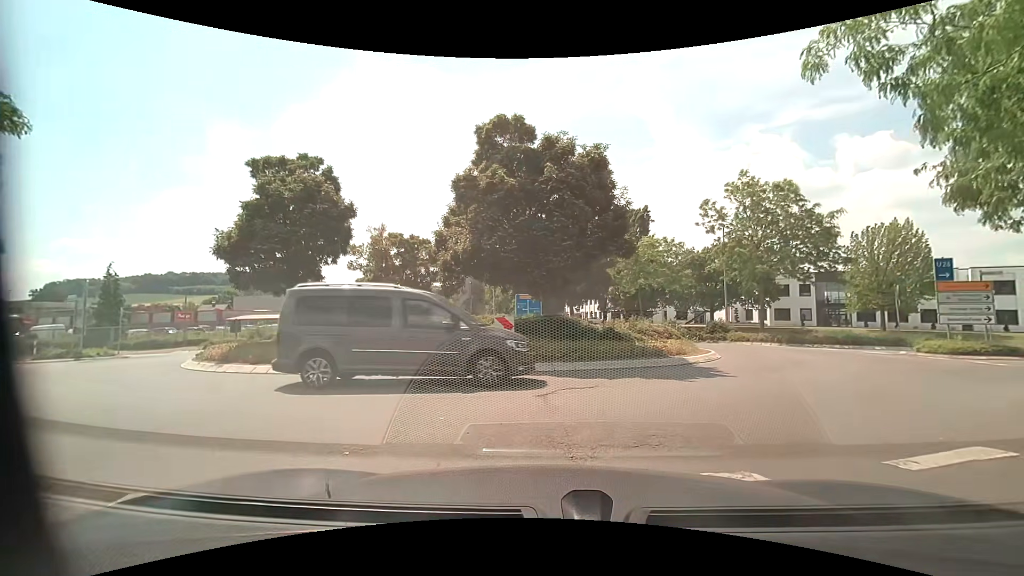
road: residential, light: Day
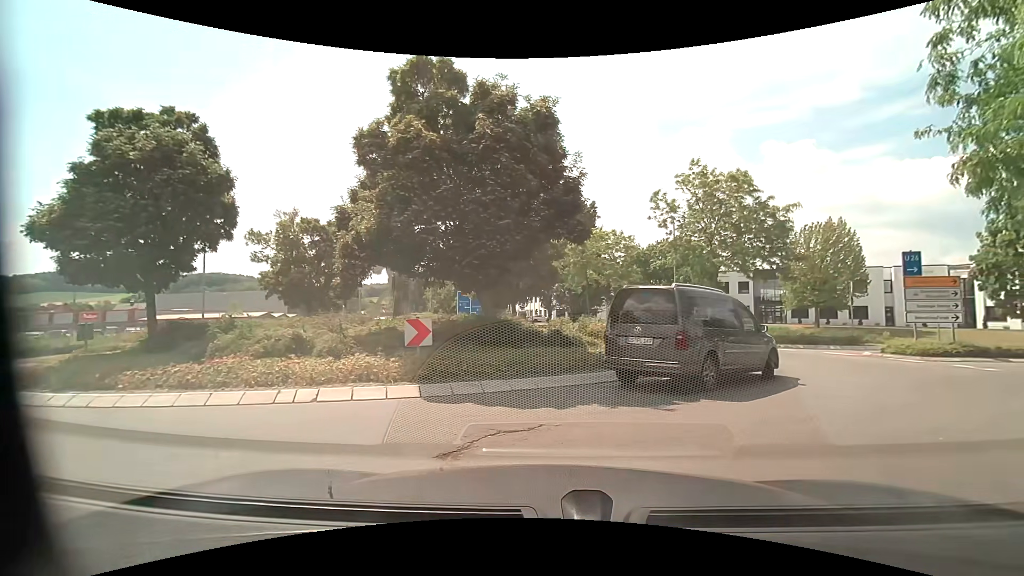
(+0.2, +3.1) m; +6°
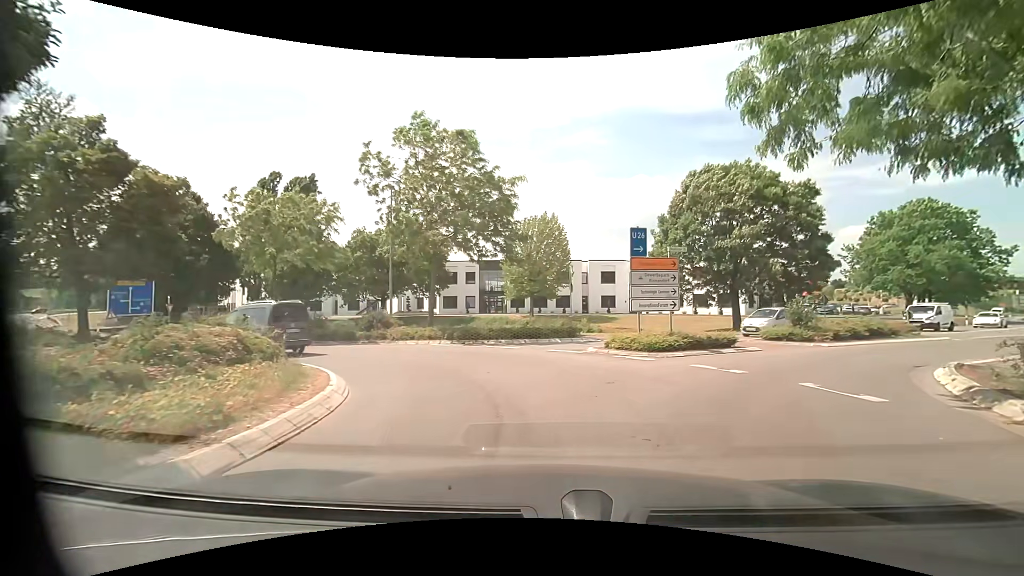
(+2.2, +7.3) m; +30°
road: secondary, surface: asphalt
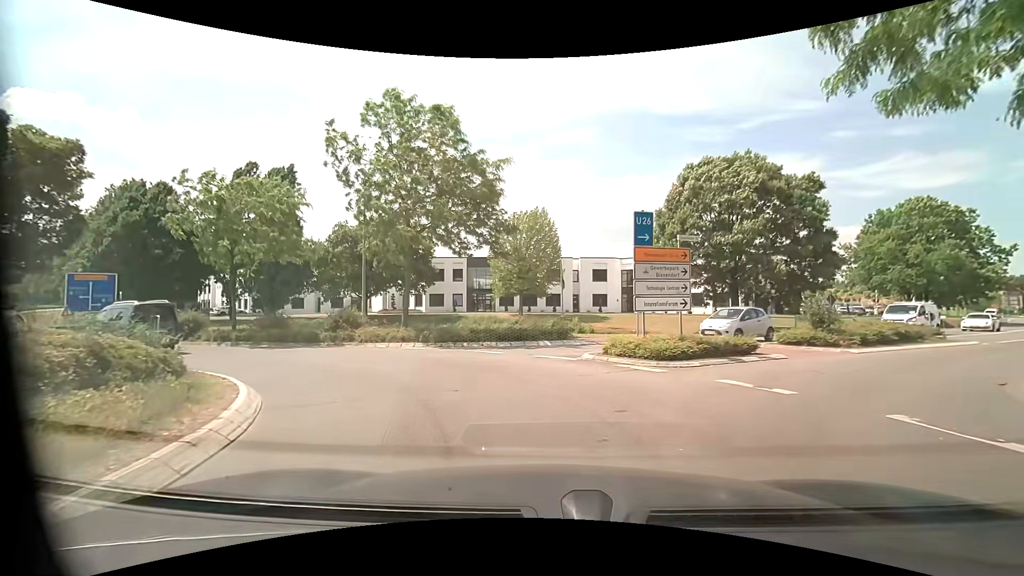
(0.0, +2.5) m; -1°
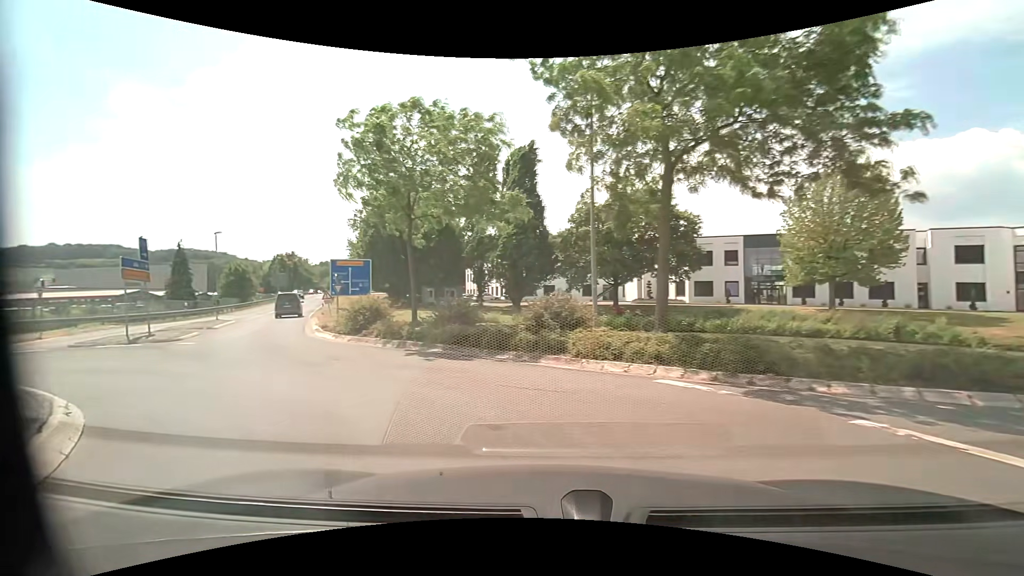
(-1.6, +9.9) m; -27°
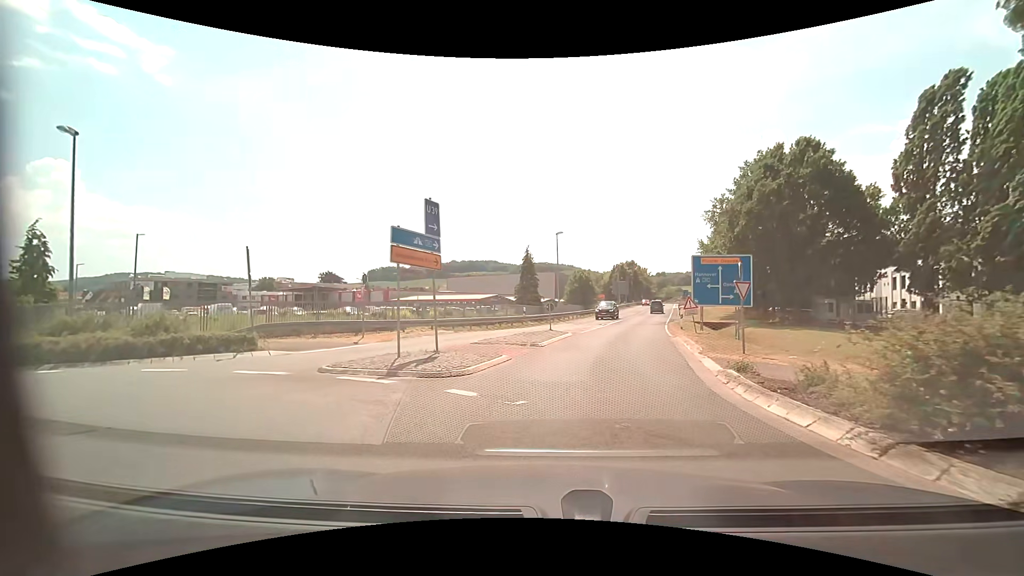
(-5.6, +11.1) m; -37°
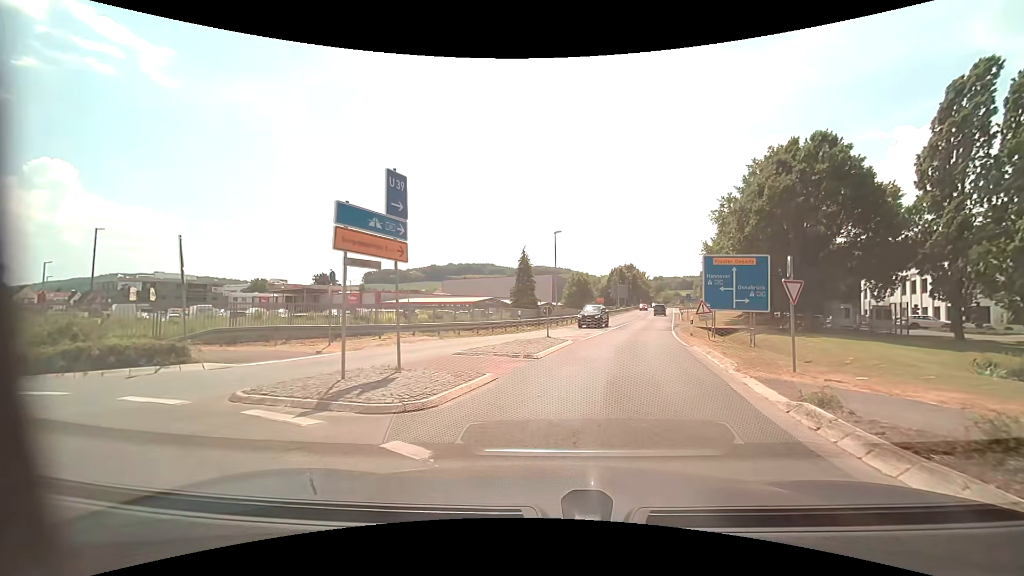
(0.0, +3.0) m; 0°
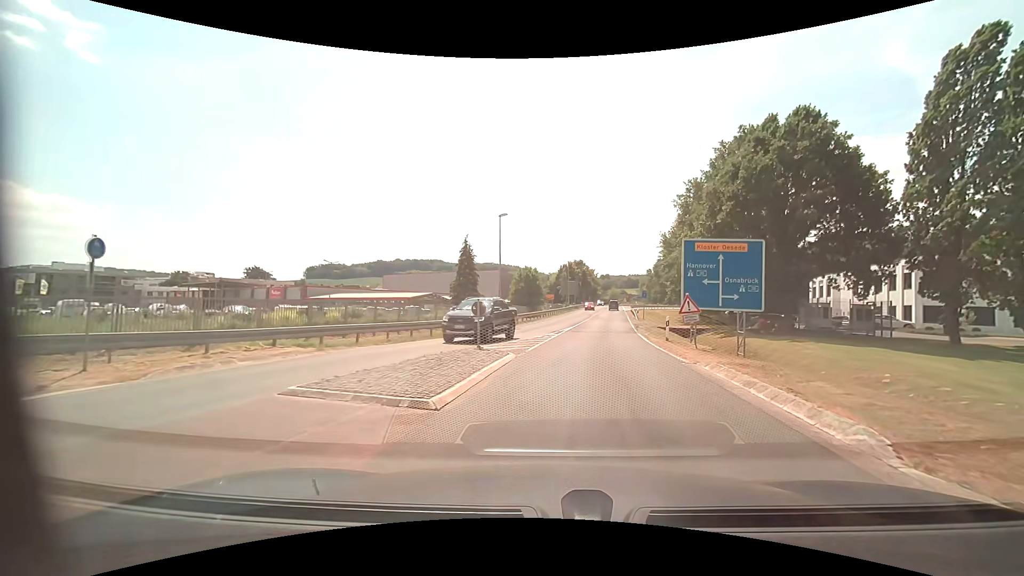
(+0.4, +7.3) m; +7°
(0, +10) (+1, +20) (+2, +30) (+3, +40) (+5, +50) (+6, +60) (+7, +70) (+9, +79) (+10, +89) (+11, +99) m
